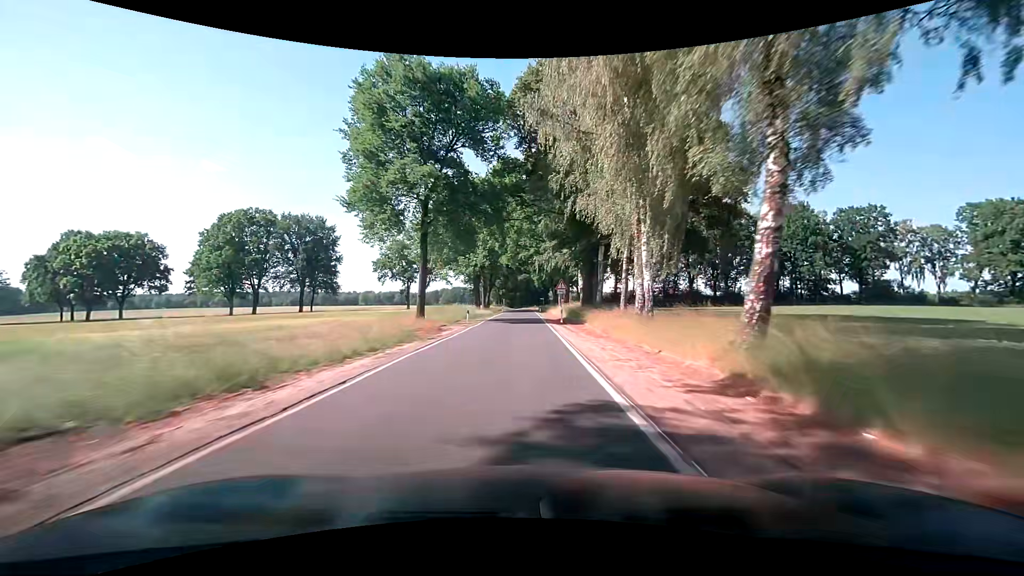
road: tertiary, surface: asphalt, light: Day
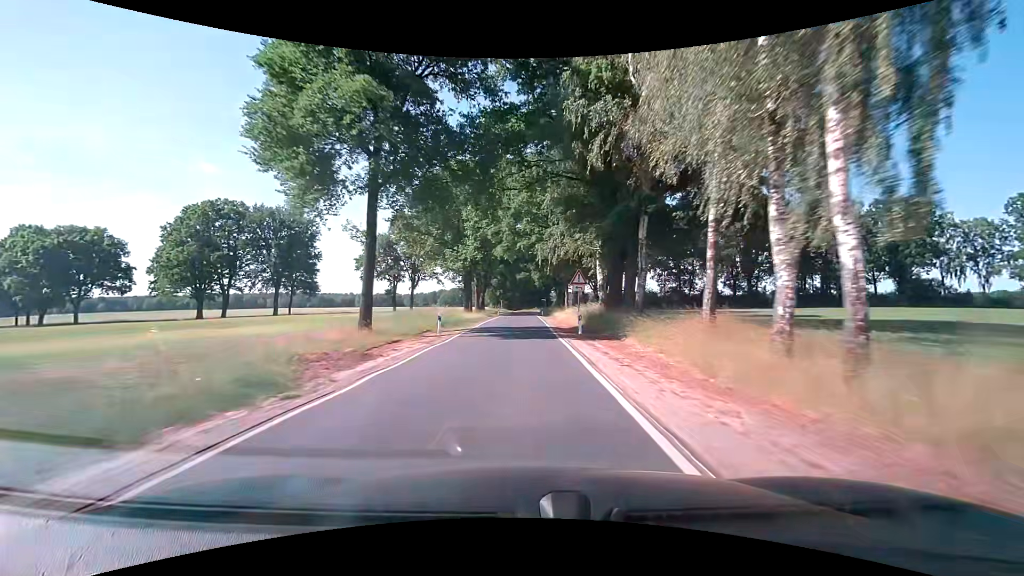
(+0.1, +11.8) m; +1°
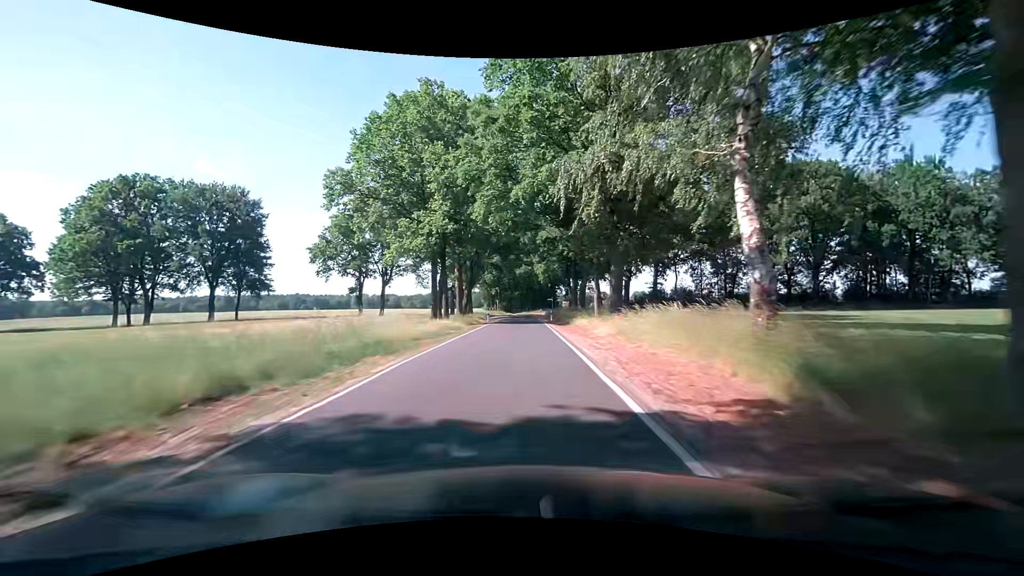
(-0.2, +22.4) m; 0°
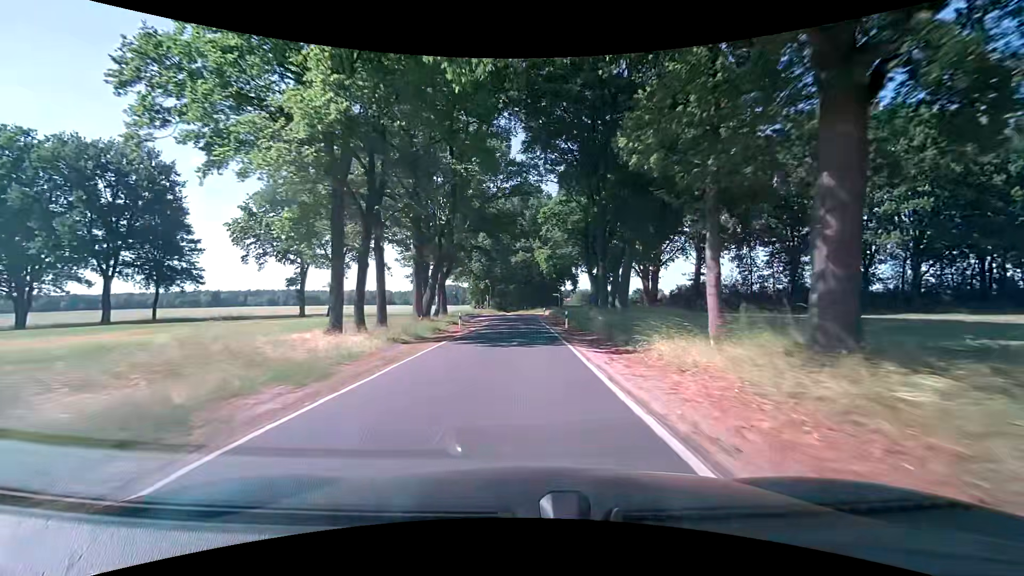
(-0.2, +20.6) m; 0°
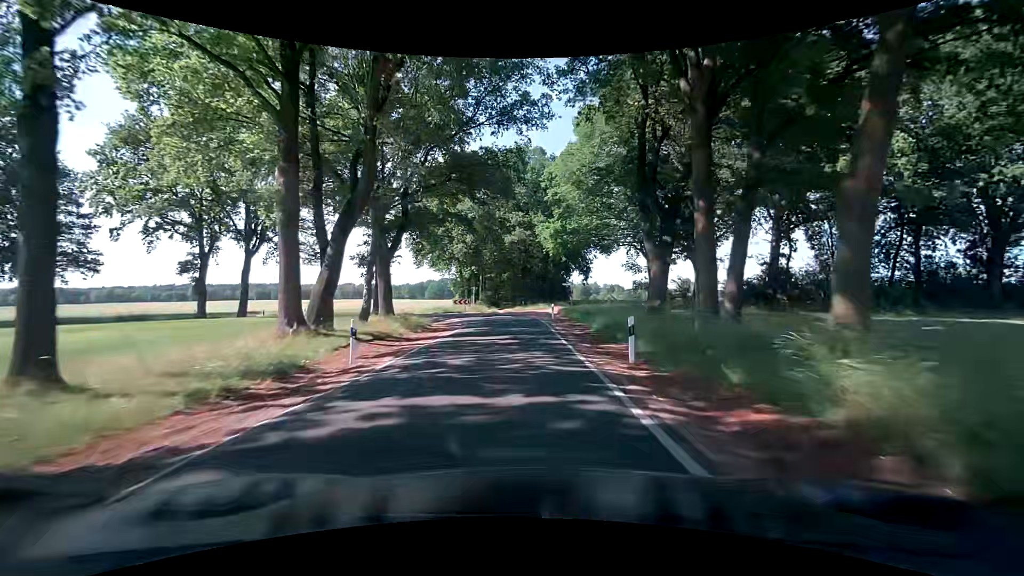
(-0.1, +18.6) m; 0°
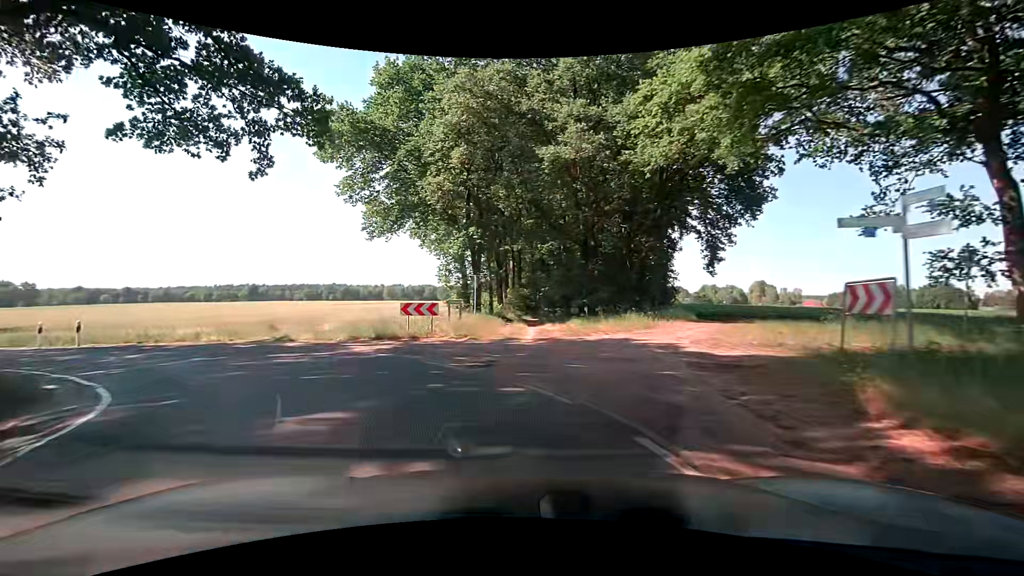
(-0.3, +32.9) m; -4°
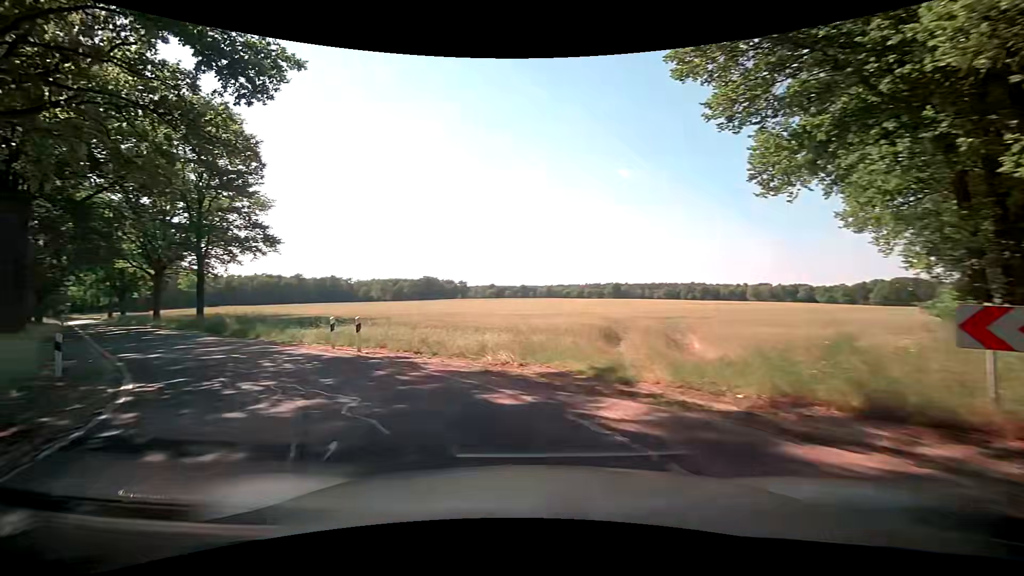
(-4.0, +12.0) m; -40°
